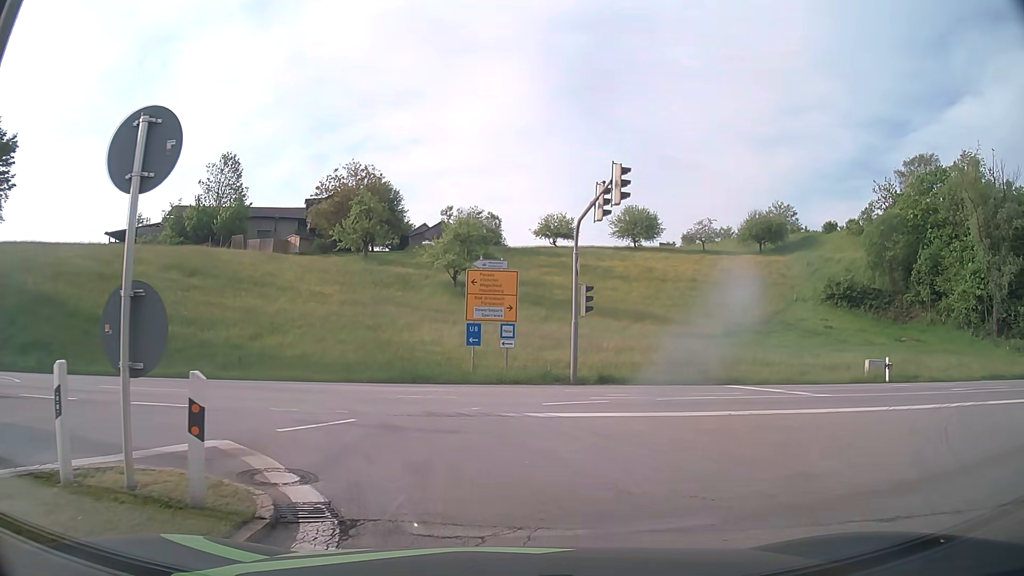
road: motorway_link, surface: asphalt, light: Day
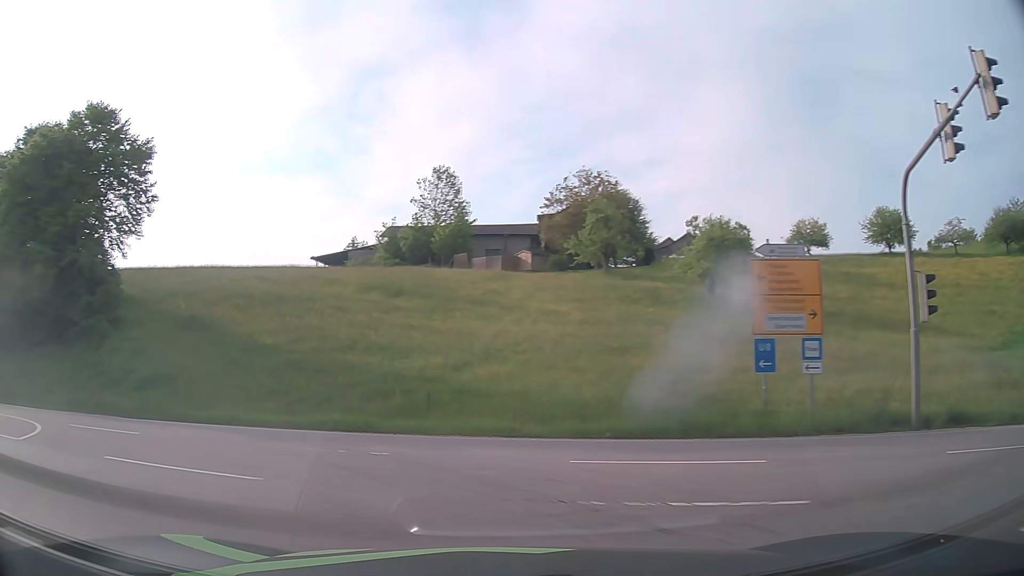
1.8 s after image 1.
(-0.9, +8.9) m; -21°
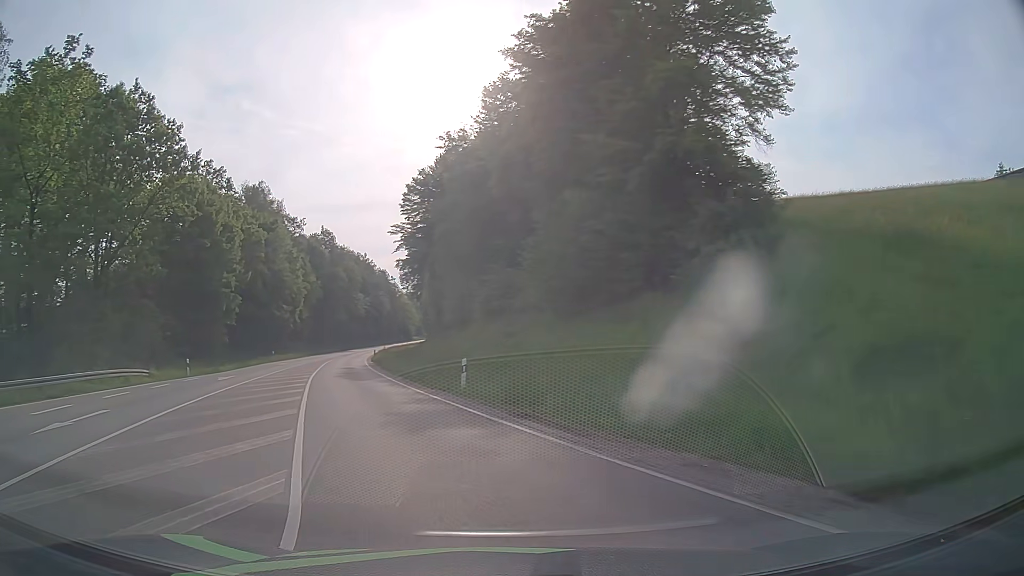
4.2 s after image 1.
(-8.5, +14.5) m; -55°
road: primary
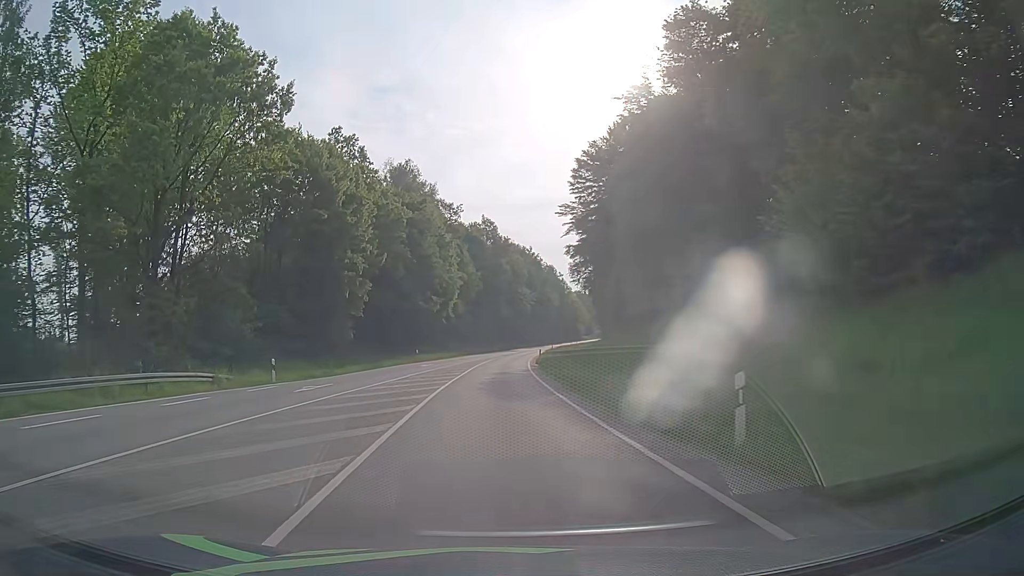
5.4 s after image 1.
(-1.8, +11.6) m; -14°
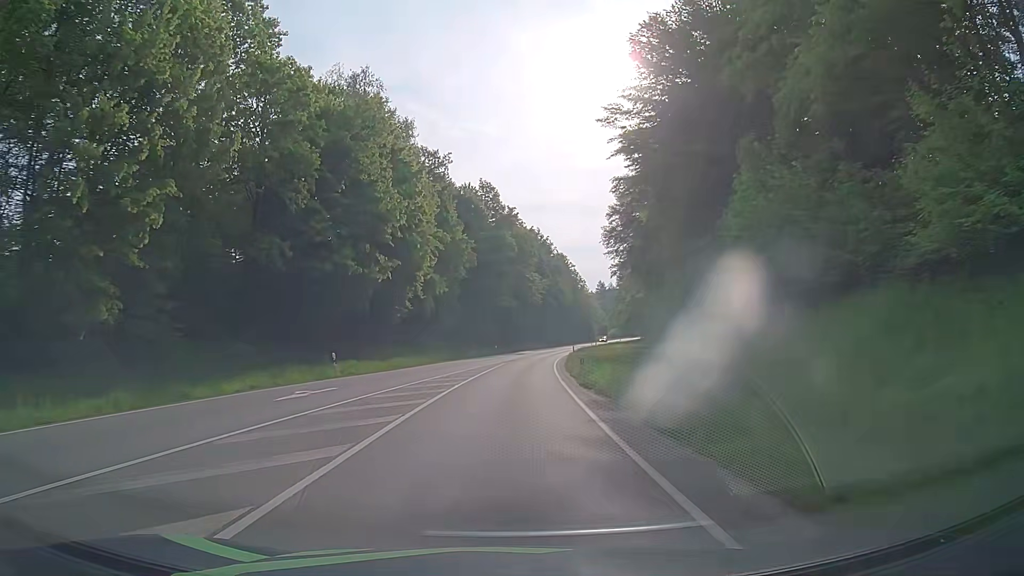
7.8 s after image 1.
(-0.1, +30.4) m; 0°
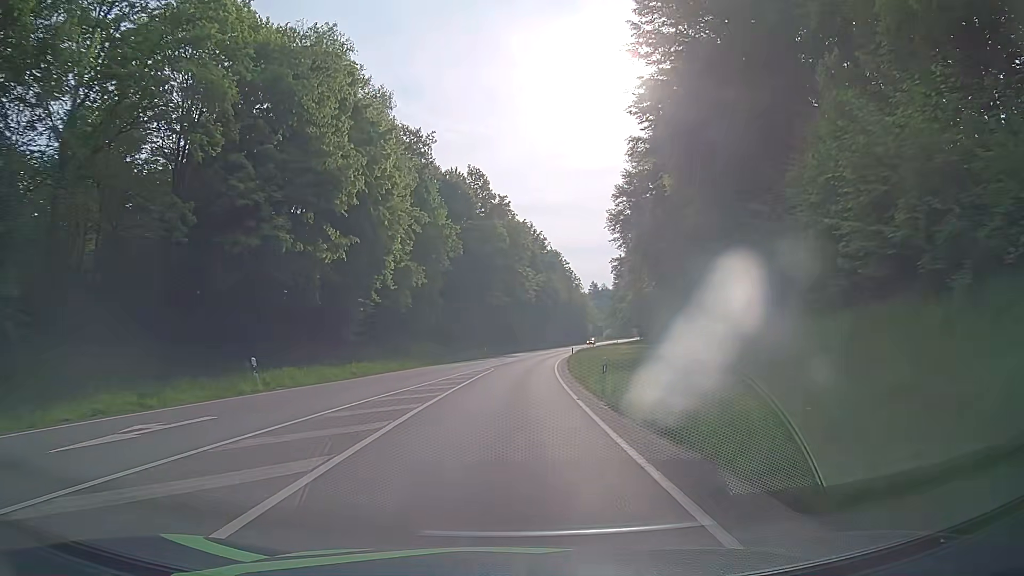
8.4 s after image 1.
(+0.1, +8.9) m; +1°
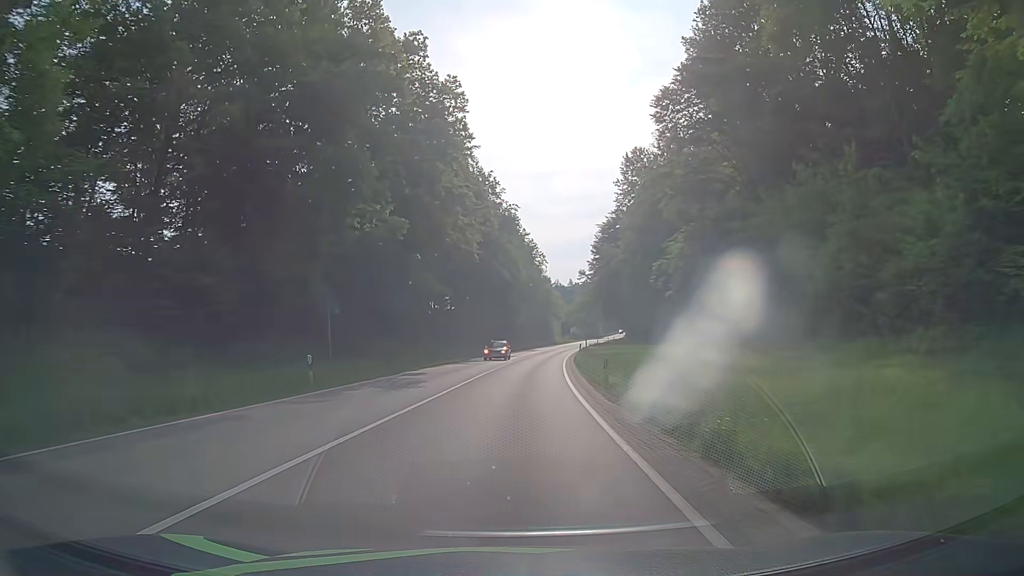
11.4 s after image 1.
(+2.2, +49.9) m; +4°
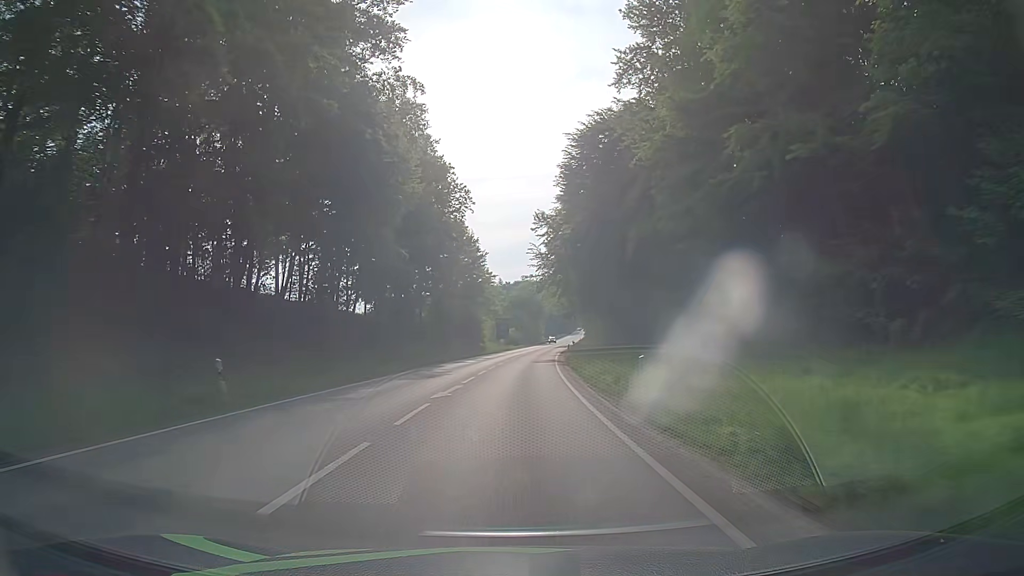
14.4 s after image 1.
(+3.4, +56.7) m; +6°
(0, +10) (0, +20) (+1, +30) (+1, +40) (+2, +50) (+2, +60) (+3, +70) (+4, +80) (+5, +90) (+6, +100) m
